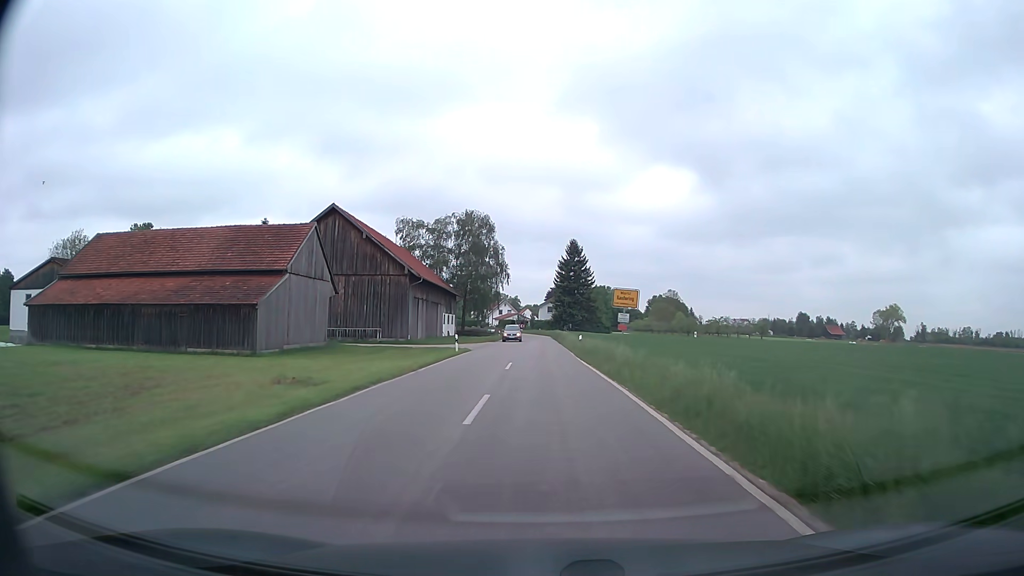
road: tertiary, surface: asphalt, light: Day
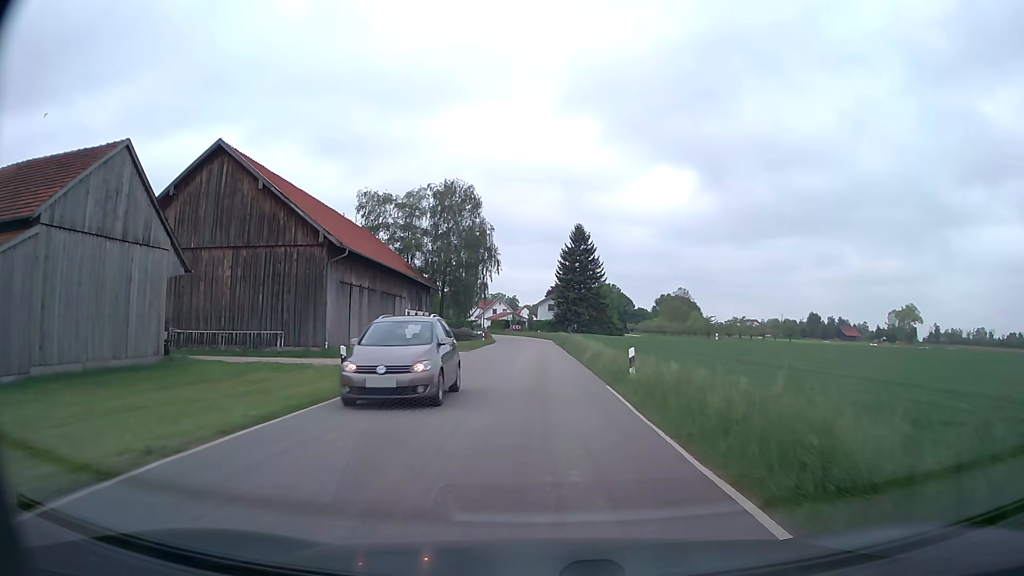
(0.0, +21.0) m; 0°
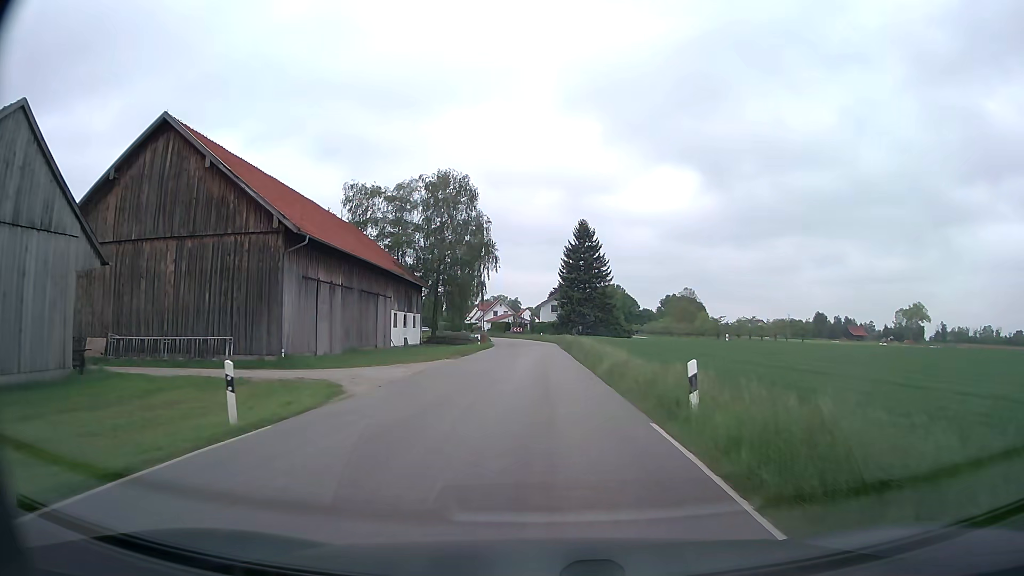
(0.0, +6.2) m; 0°
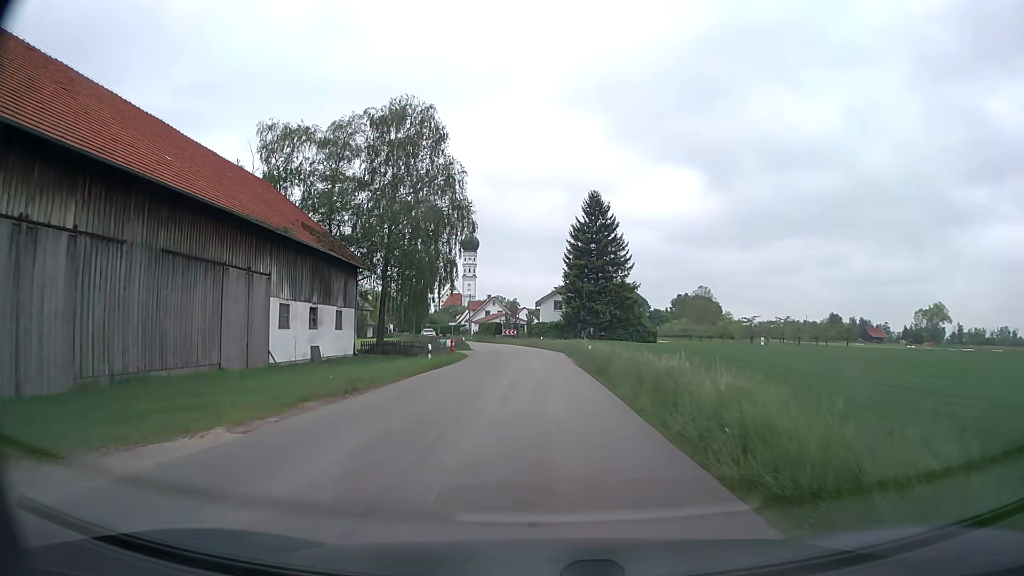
(0.0, +23.2) m; 0°
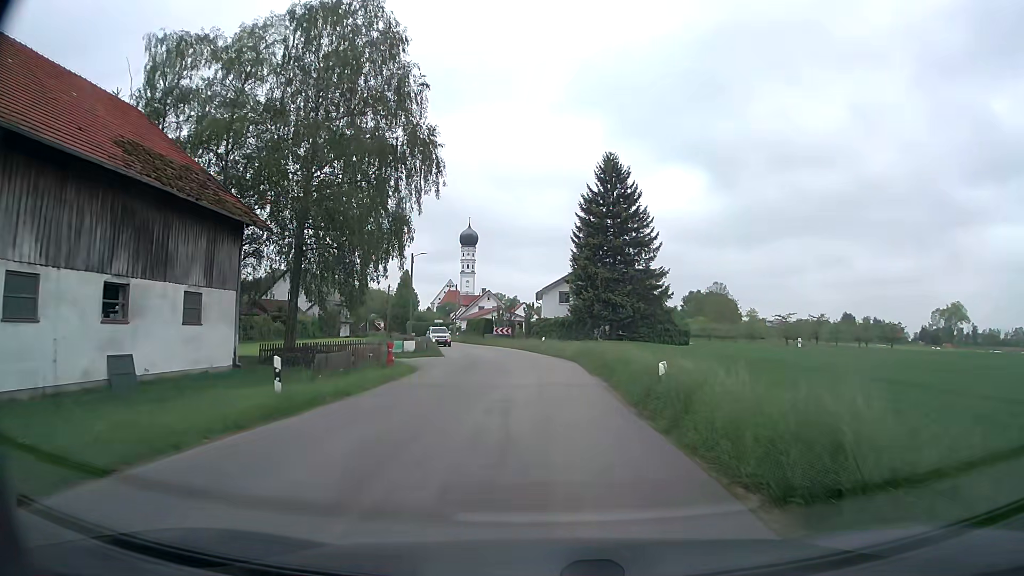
(0.0, +17.4) m; -1°
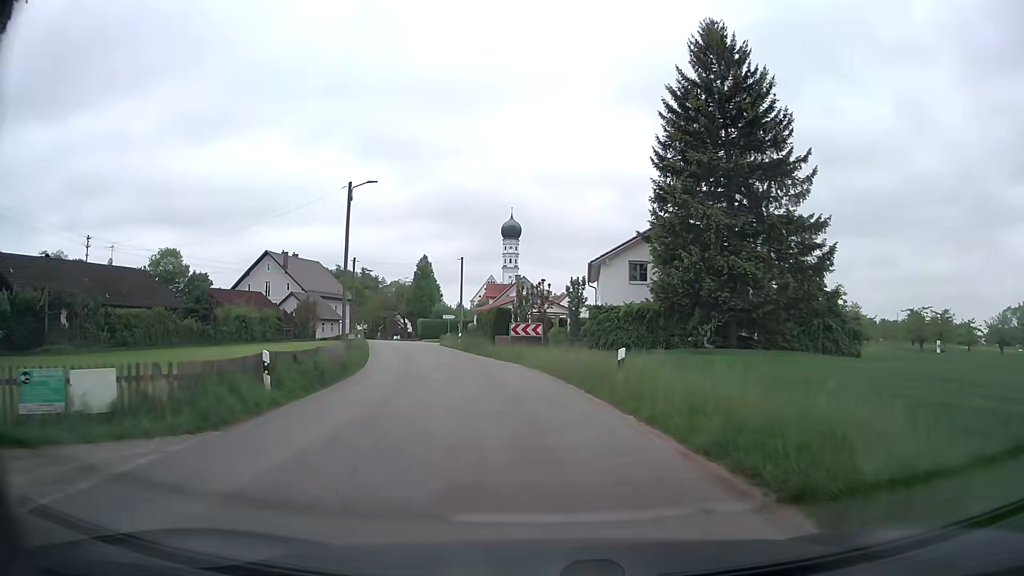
(-0.2, +29.1) m; -3°
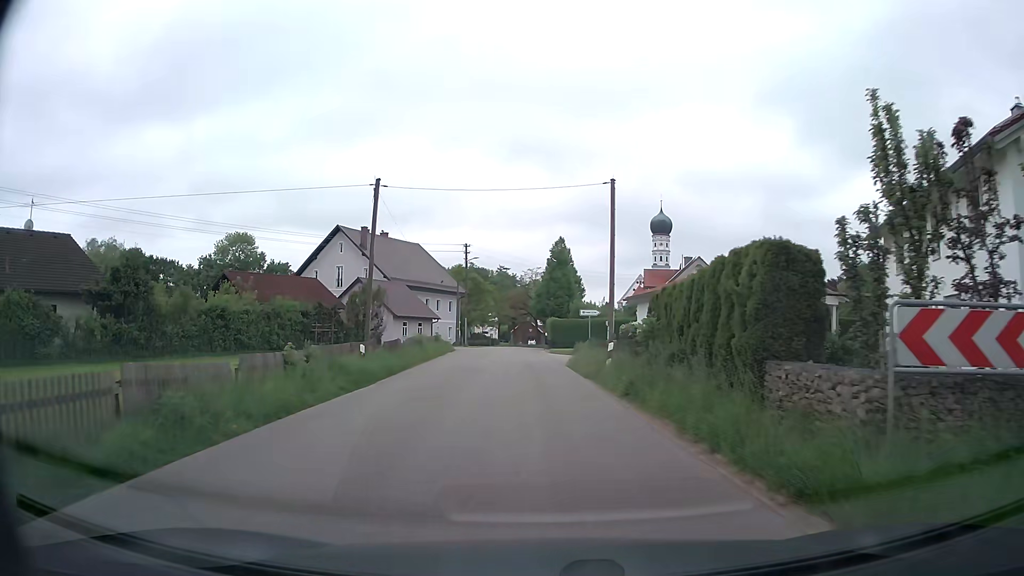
(-3.1, +26.8) m; -13°
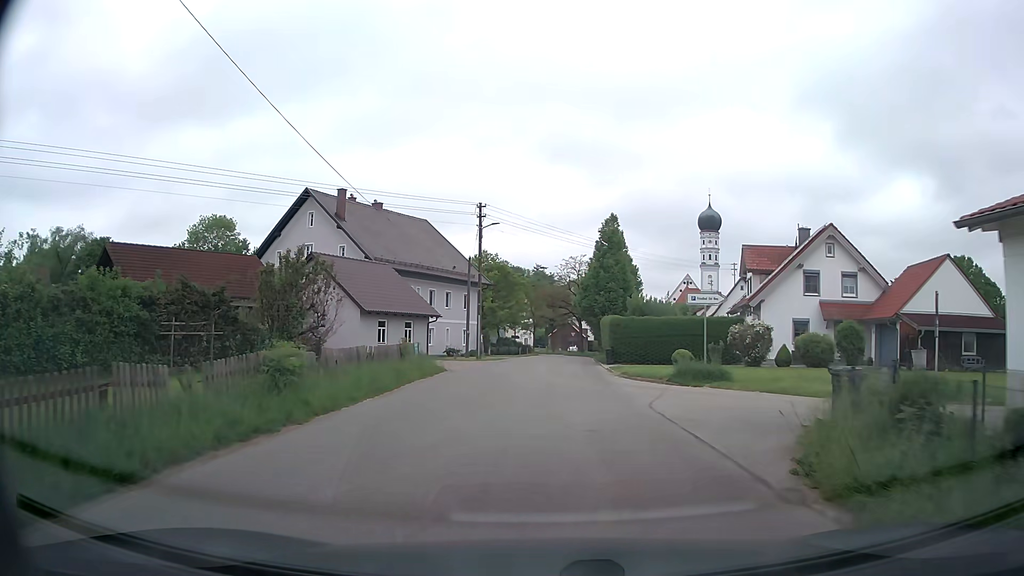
(-1.0, +21.2) m; -4°
(0, +10) (0, +20) (+1, +30) (+1, +40) (+2, +50) (+3, +60) (+3, +70) (+2, +80) (+2, +90) (+6, +99) m
